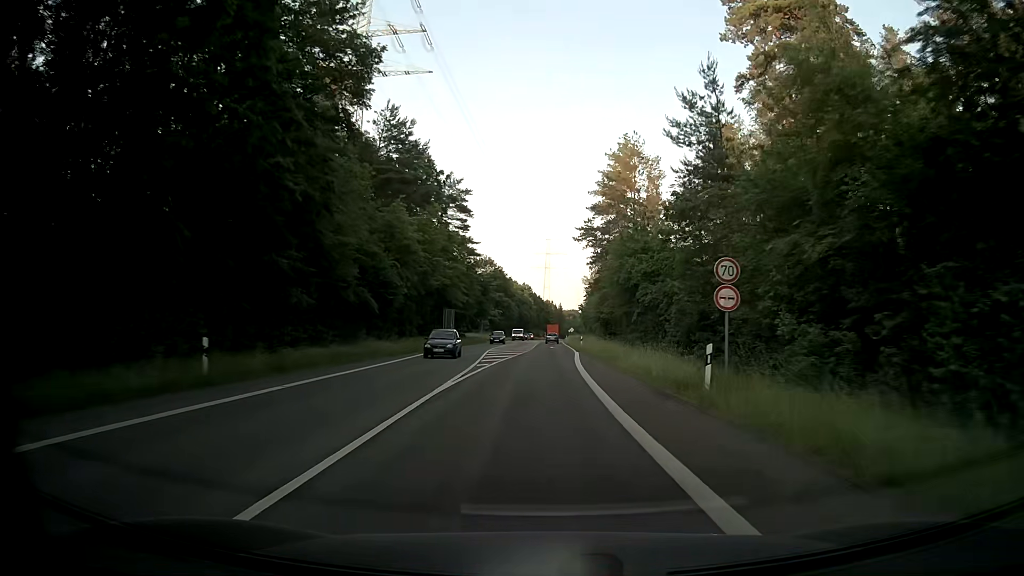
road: secondary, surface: asphalt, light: Day
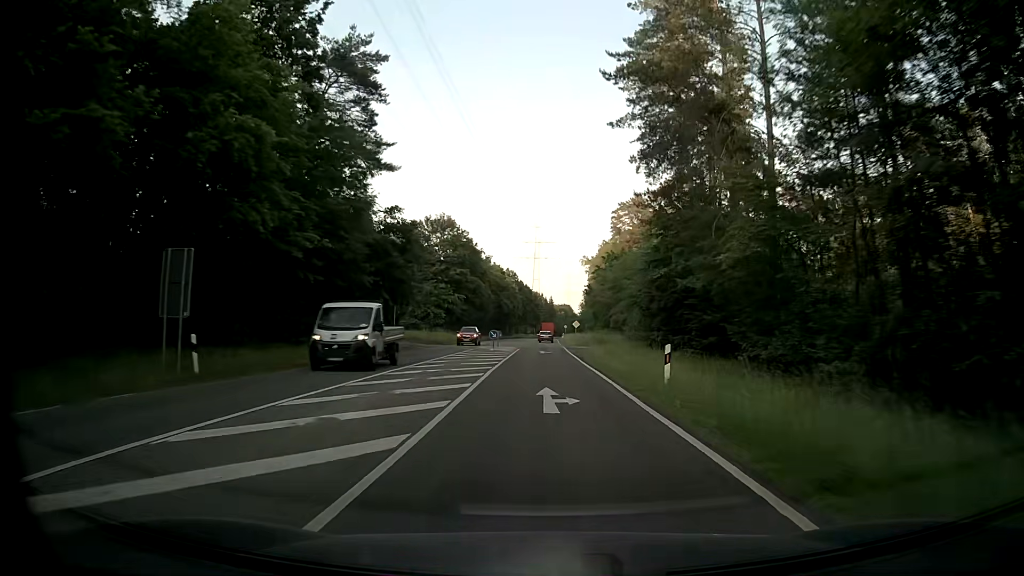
(+0.8, +48.5) m; +1°
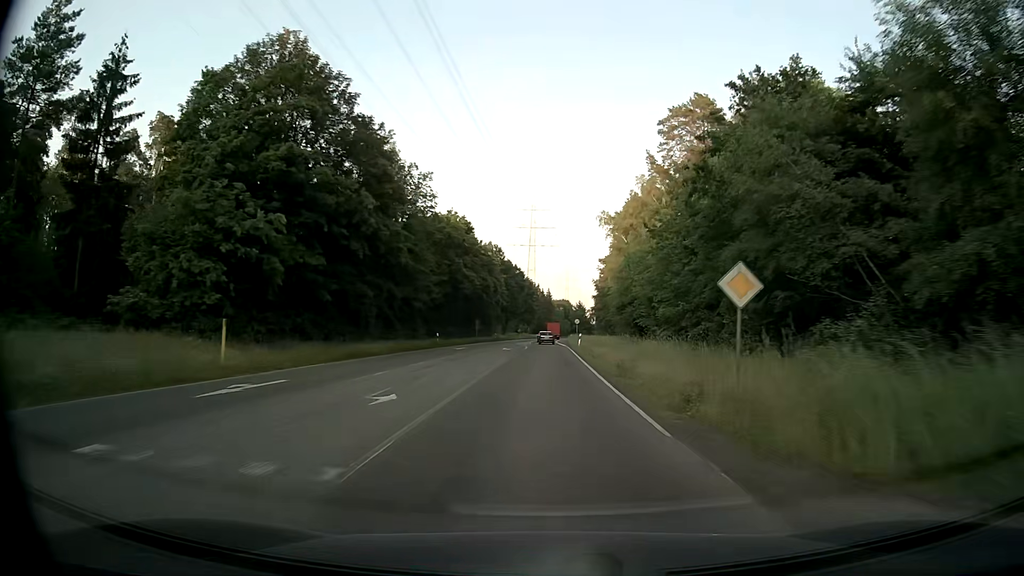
(+0.2, +61.2) m; 0°
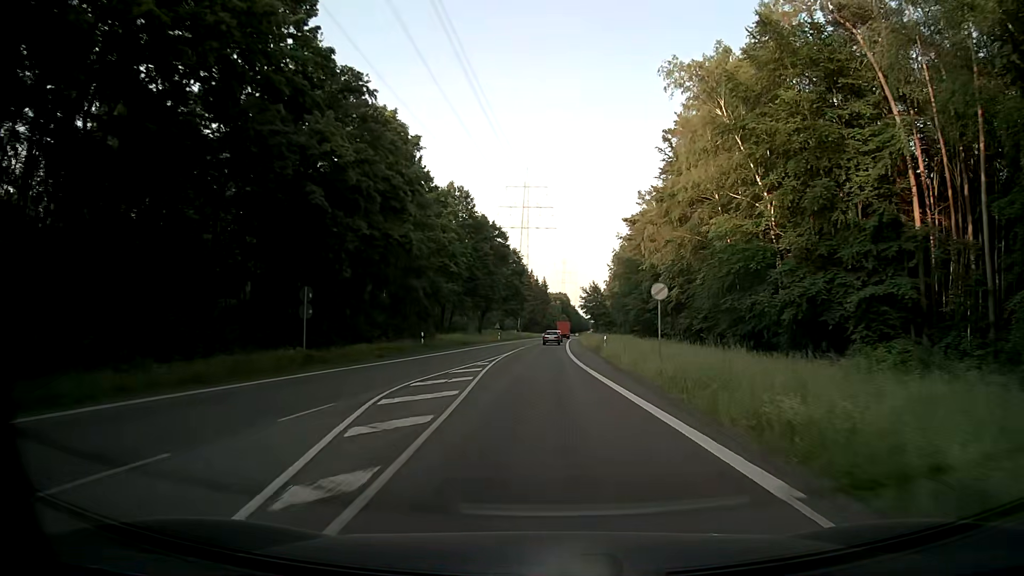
(+0.2, +61.4) m; 0°
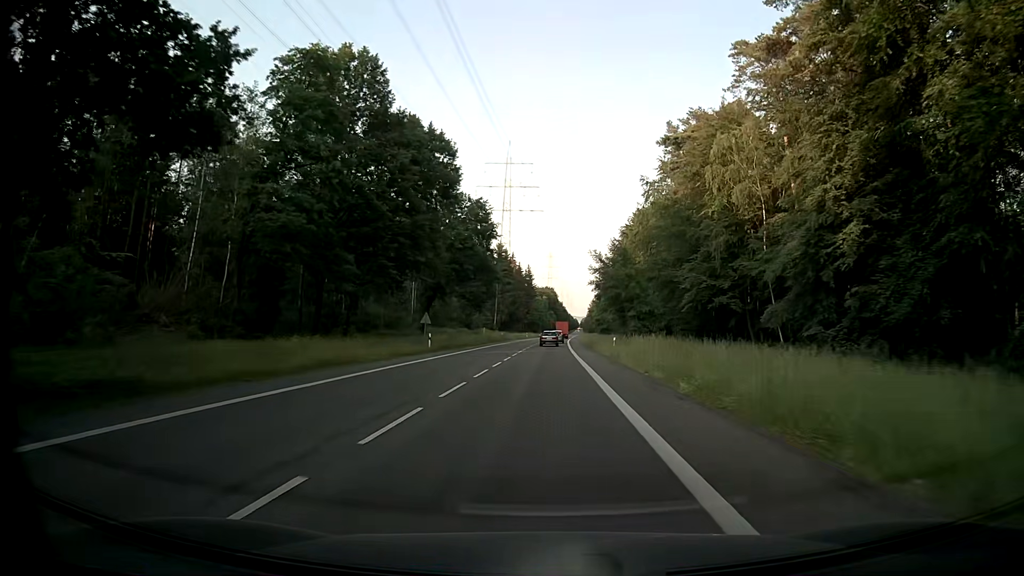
(+0.6, +48.7) m; +2°
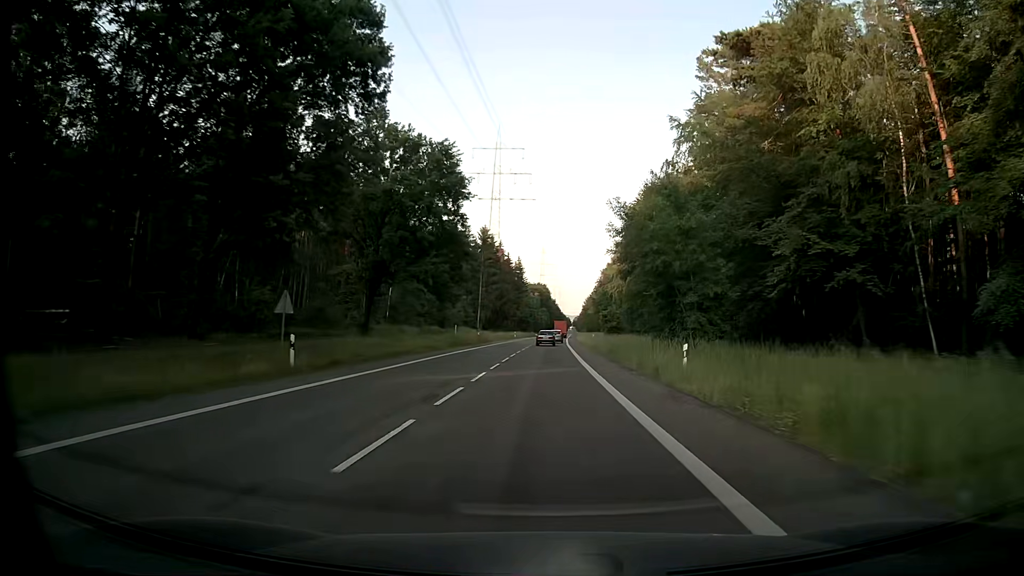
(-0.1, +24.3) m; 0°
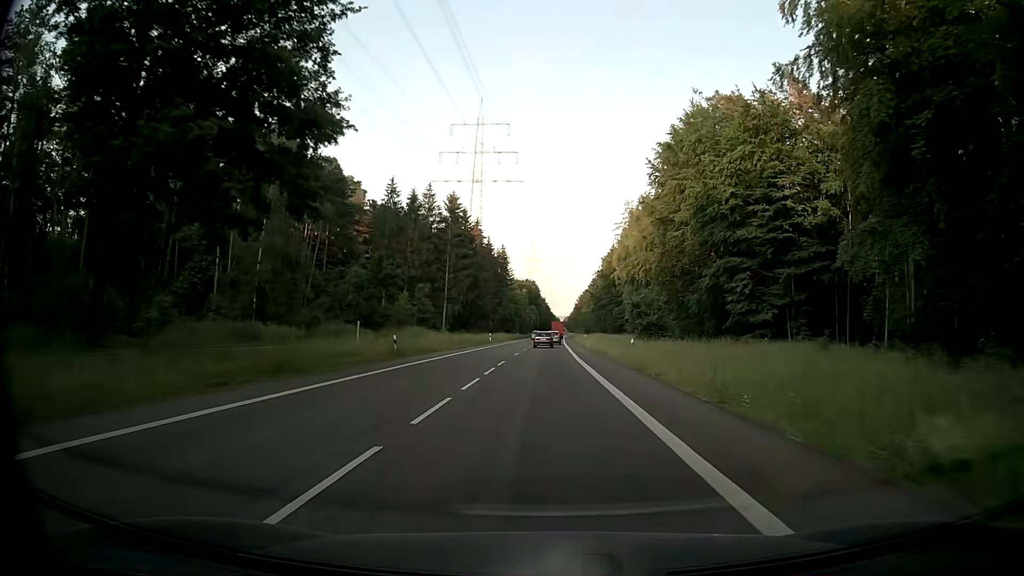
(+0.3, +36.4) m; +1°
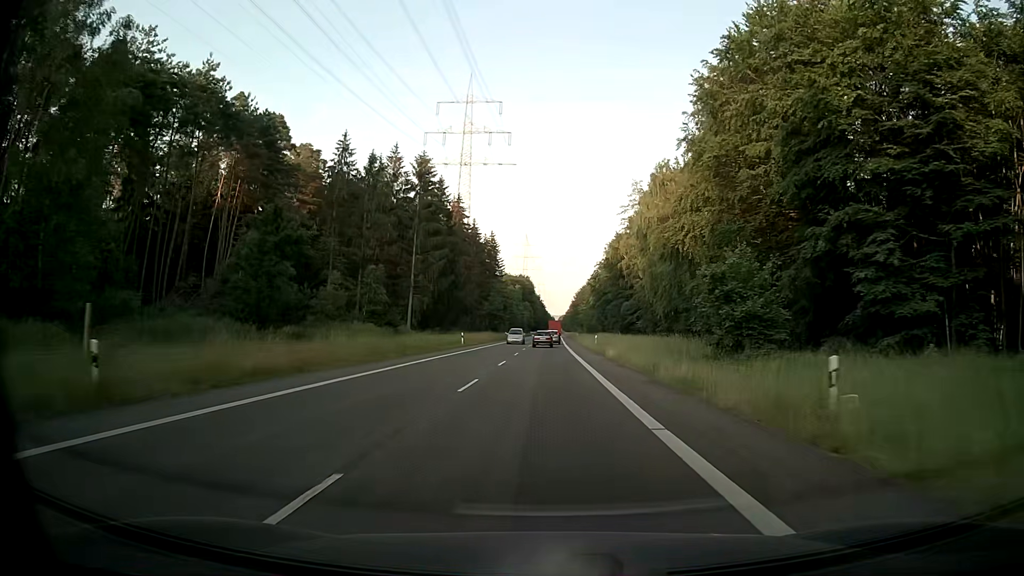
(0.0, +24.3) m; 0°
(0, +10) (0, +20) (0, +30) (0, +40) (+1, +50) (+1, +60) (+1, +70) (+1, +80) (+2, +90) (+2, +100) m
